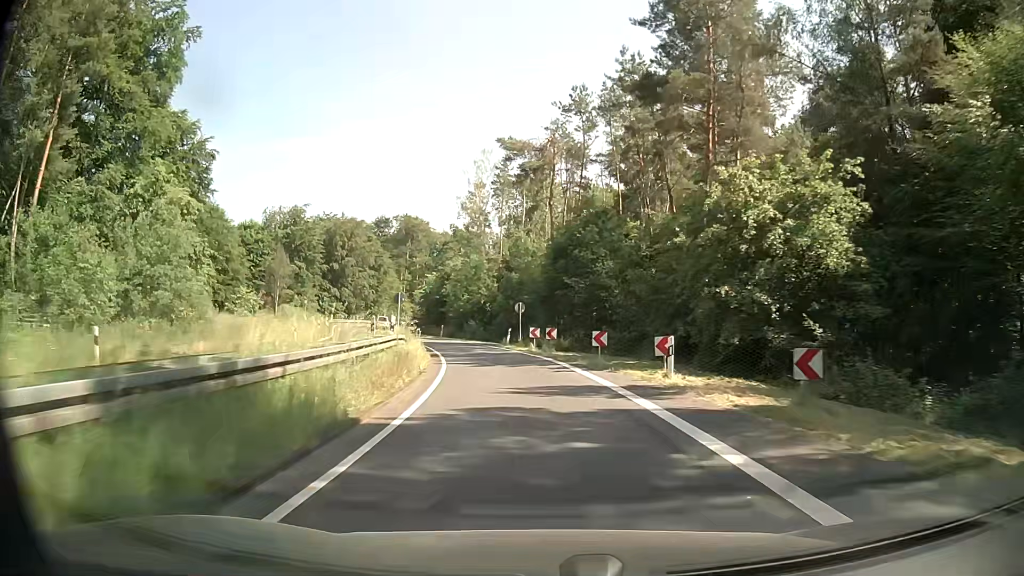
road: secondary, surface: asphalt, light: Day
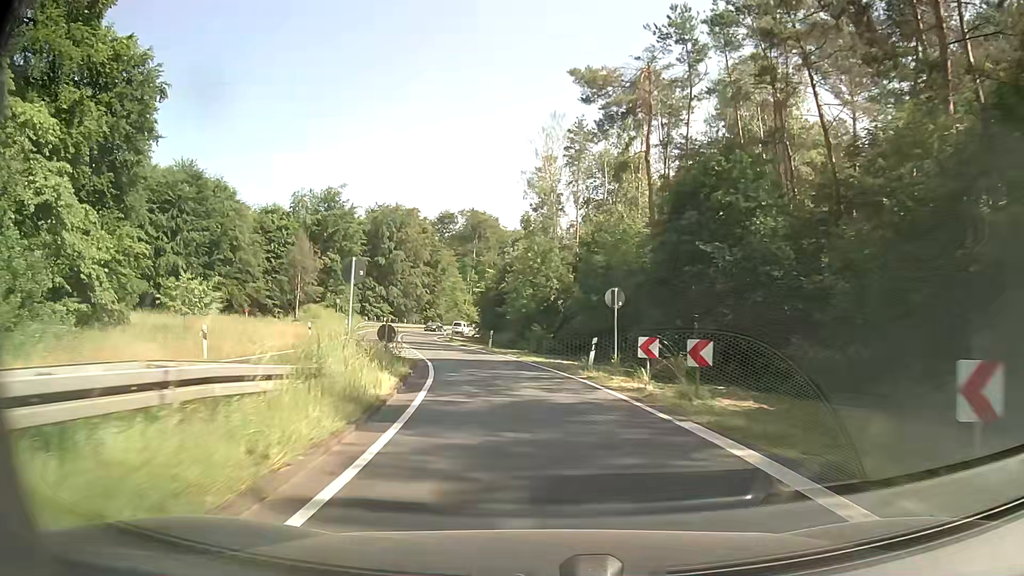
(-0.9, +18.4) m; -6°
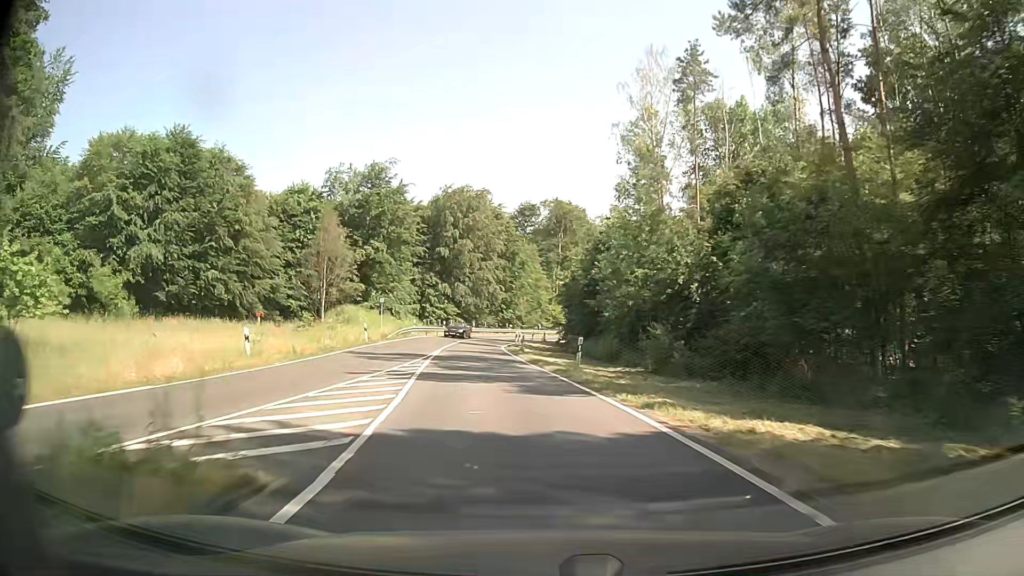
(-1.1, +18.2) m; -7°
